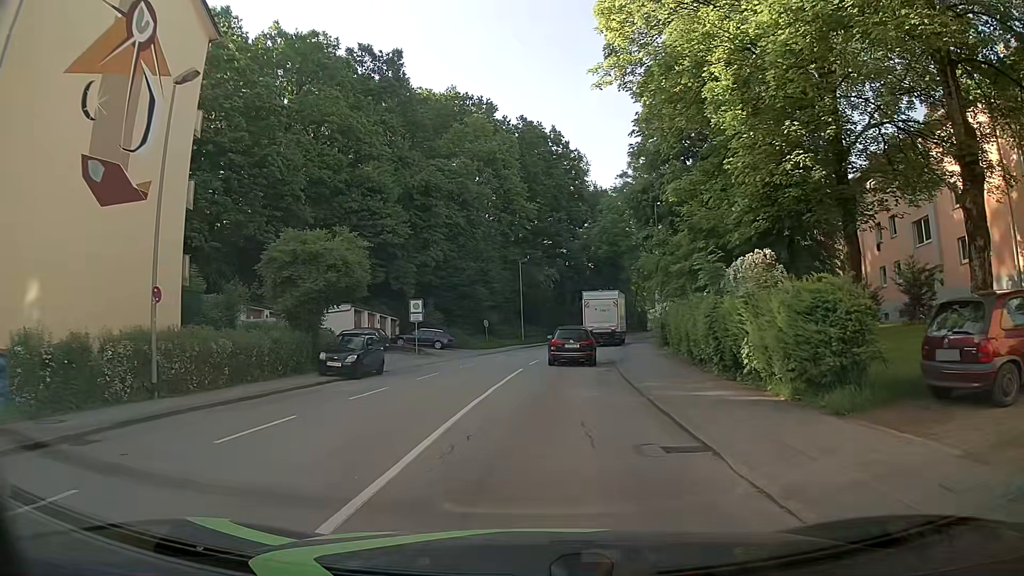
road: tertiary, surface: asphalt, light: Day
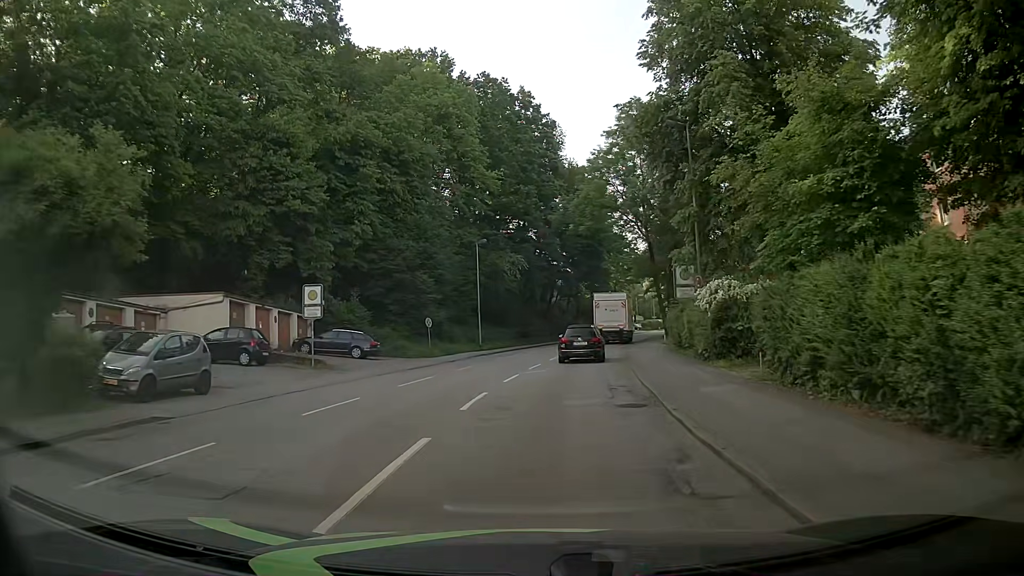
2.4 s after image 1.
(+0.2, +15.5) m; +2°
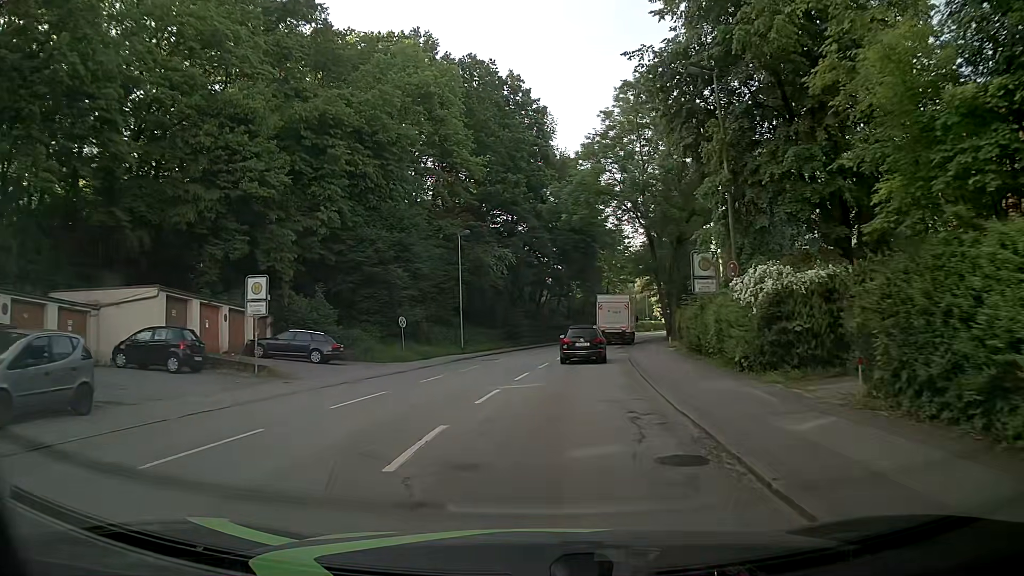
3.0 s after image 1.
(+0.1, +5.1) m; 0°
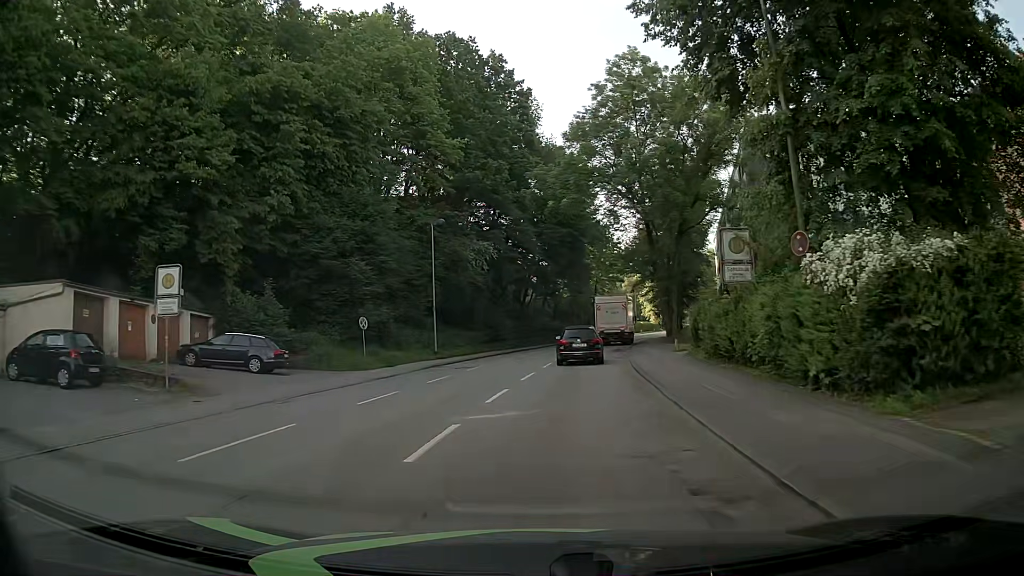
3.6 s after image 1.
(+0.1, +5.5) m; +3°
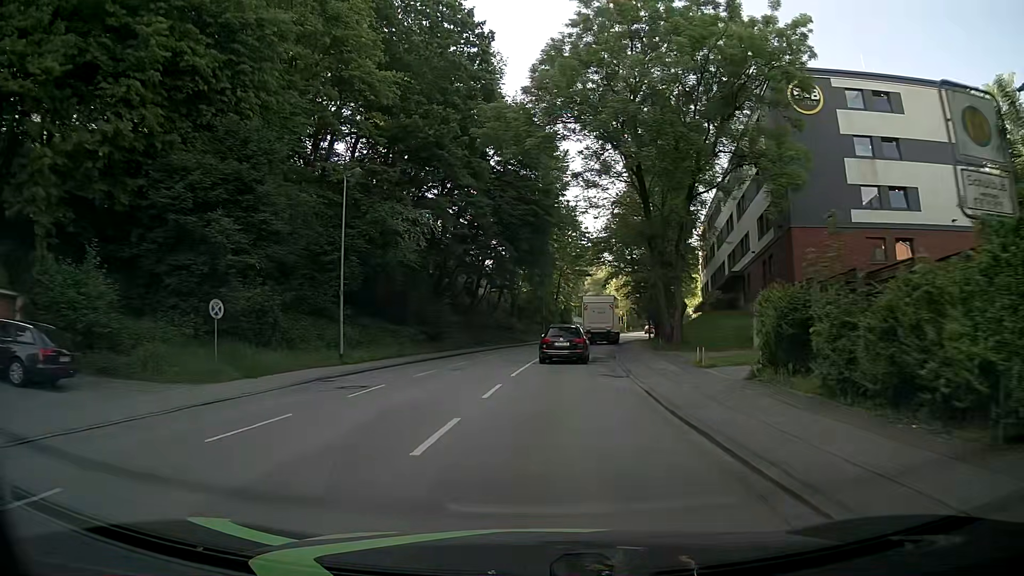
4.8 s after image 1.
(+0.3, +11.8) m; +4°
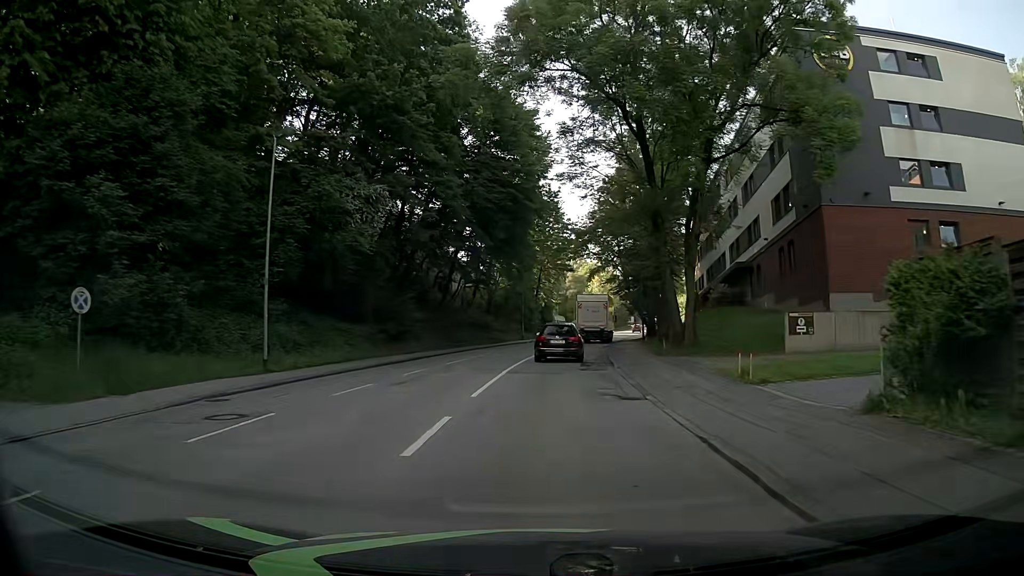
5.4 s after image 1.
(+0.1, +6.2) m; +1°
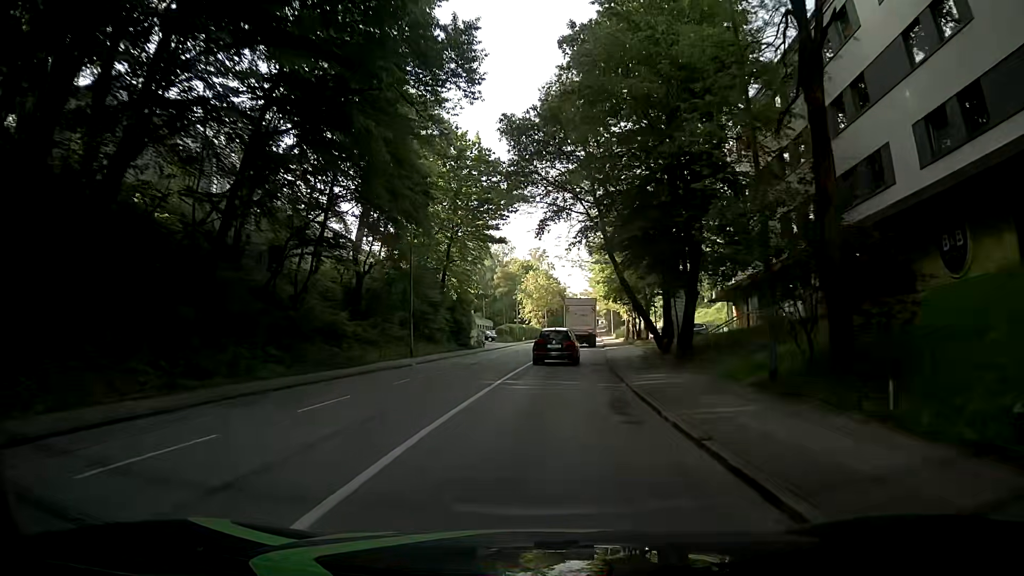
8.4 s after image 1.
(+1.6, +32.9) m; +5°
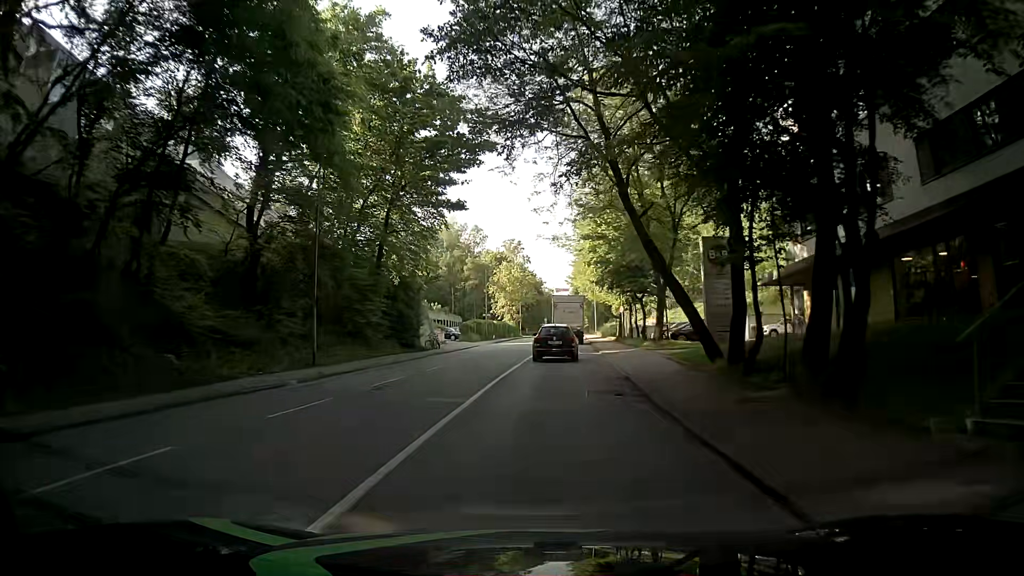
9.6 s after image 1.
(+0.3, +13.7) m; +2°
(0, +10) (0, +20) (+1, +30) (+2, +40) (+3, +50) (+3, +60) (+4, +70) (+5, +80) (+5, +90) (+6, +100) m
